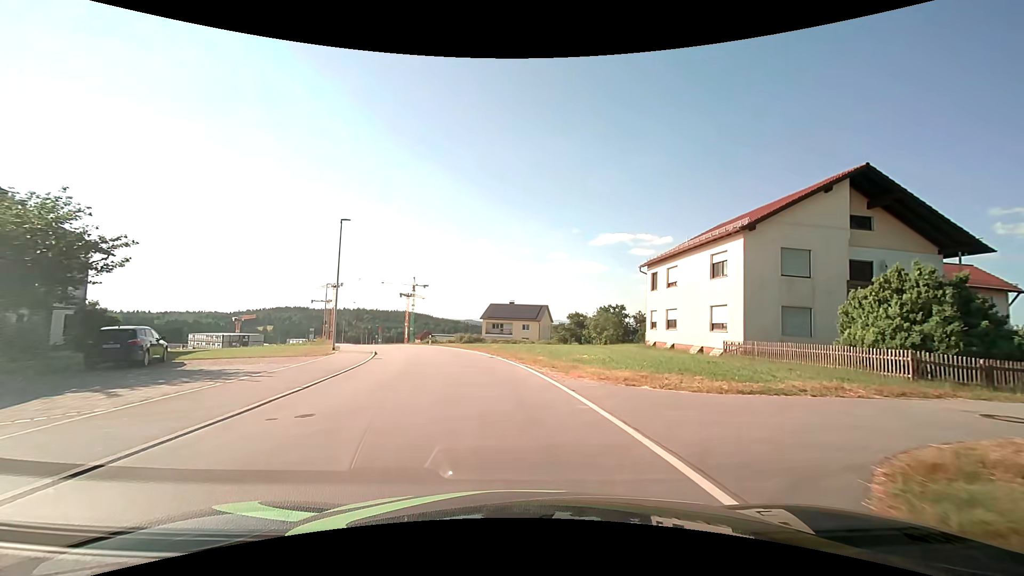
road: unclassified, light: Day
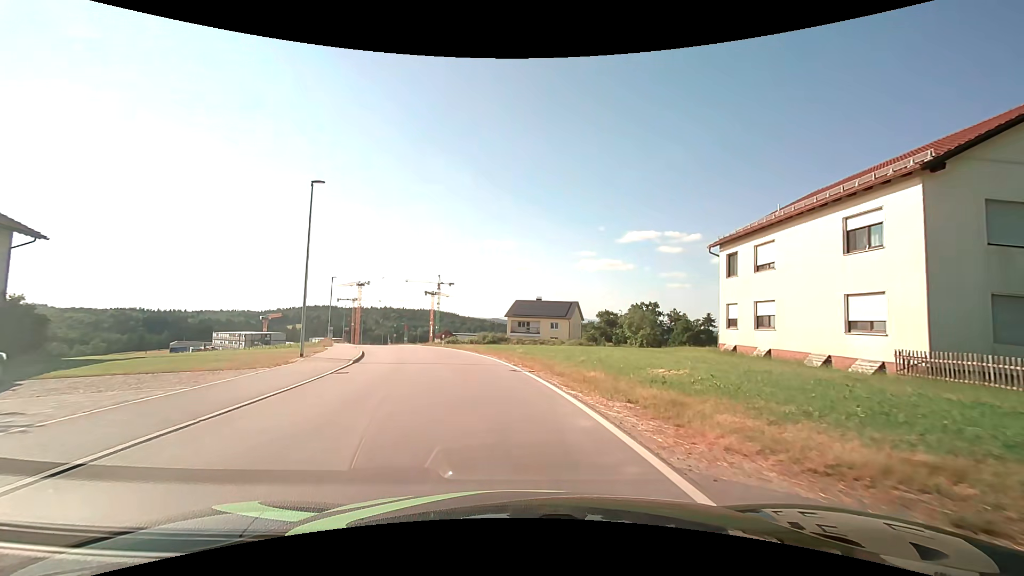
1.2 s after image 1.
(-0.2, +8.4) m; -3°
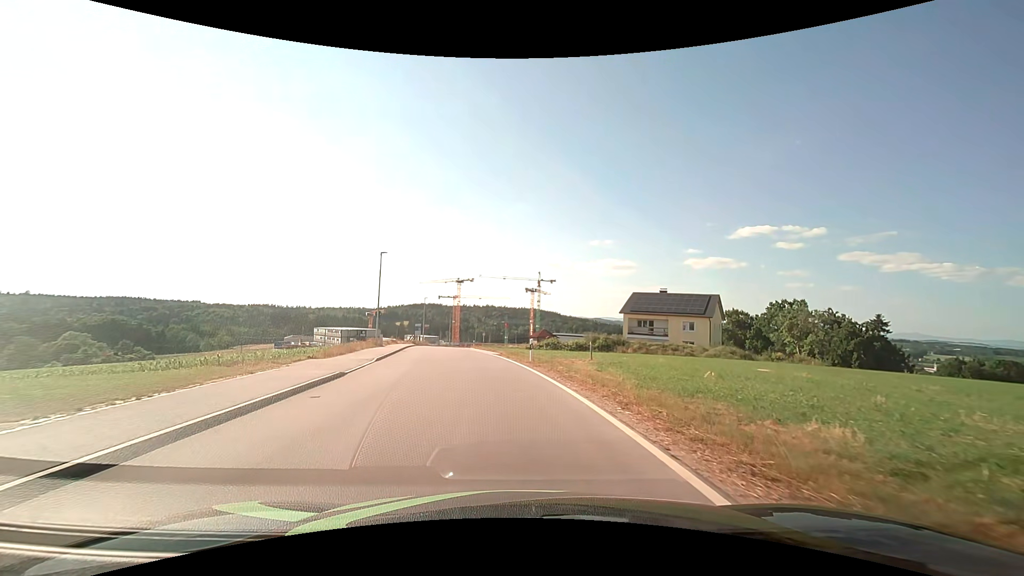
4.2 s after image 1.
(-2.0, +20.9) m; -12°
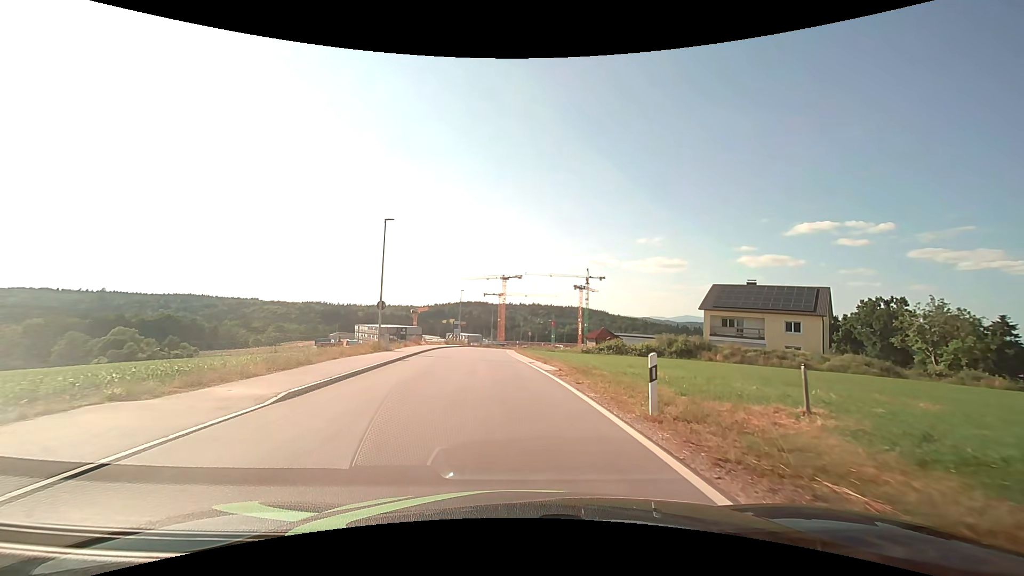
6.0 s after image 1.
(-0.6, +13.3) m; -5°
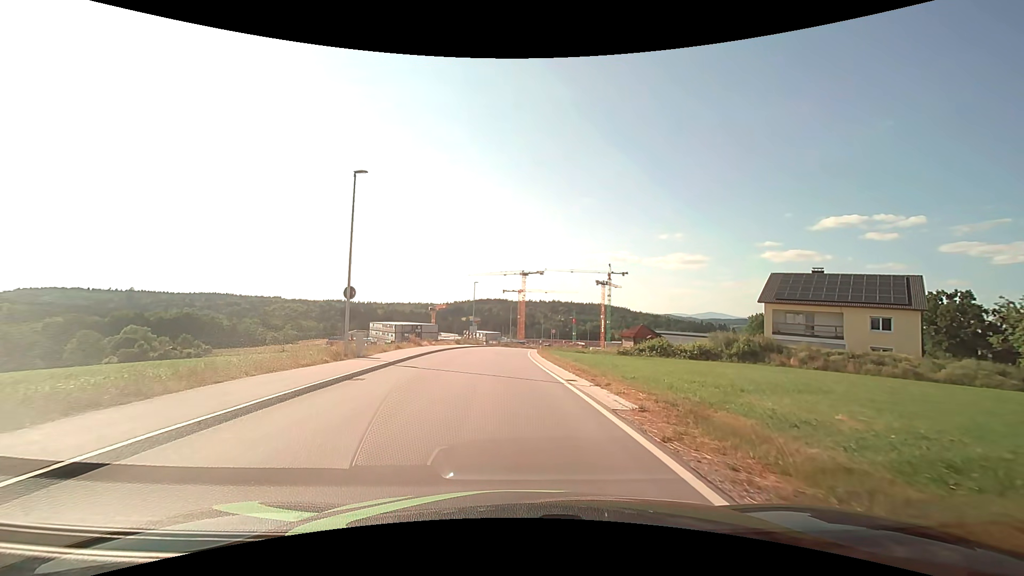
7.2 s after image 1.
(-0.2, +9.4) m; -2°
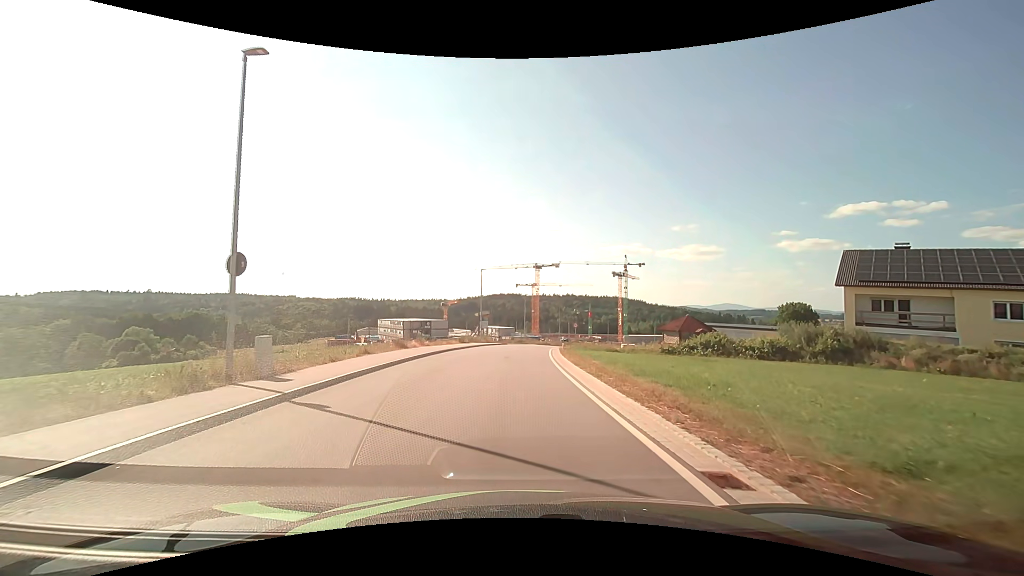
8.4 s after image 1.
(-0.1, +9.7) m; -1°
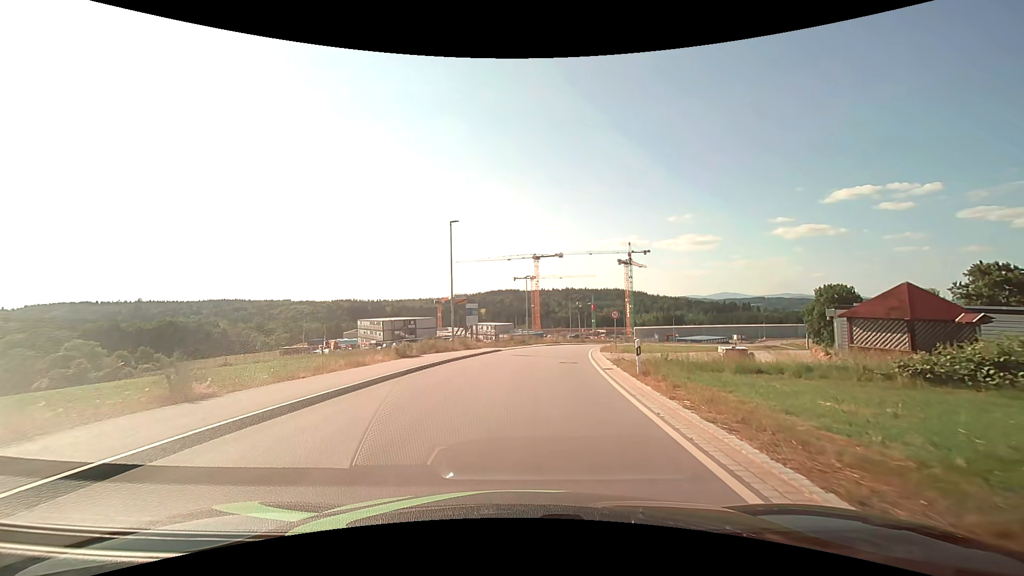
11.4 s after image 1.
(-0.1, +23.7) m; 0°
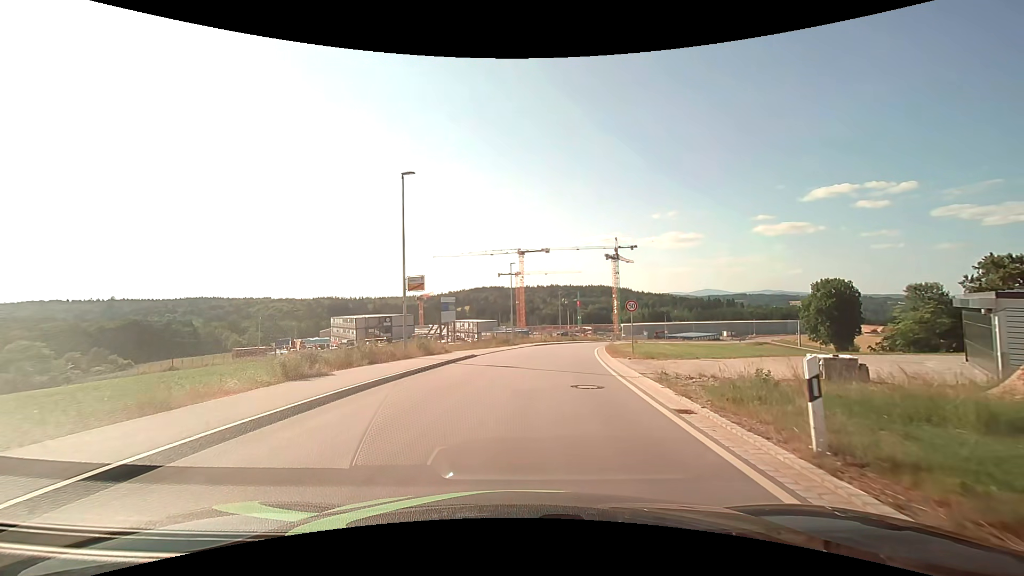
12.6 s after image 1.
(+0.1, +9.4) m; +2°
(0, +10) (+1, +20) (+2, +30) (+4, +40) (+5, +50) (+7, +59) (+10, +69) (+13, +79) (+16, +88) (+19, +98) m
